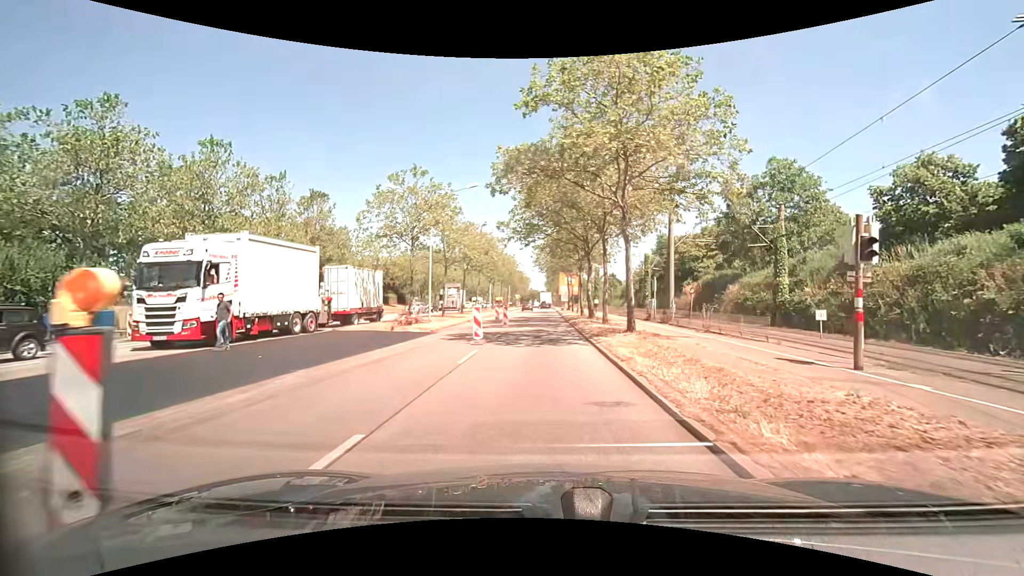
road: primary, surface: asphalt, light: Day
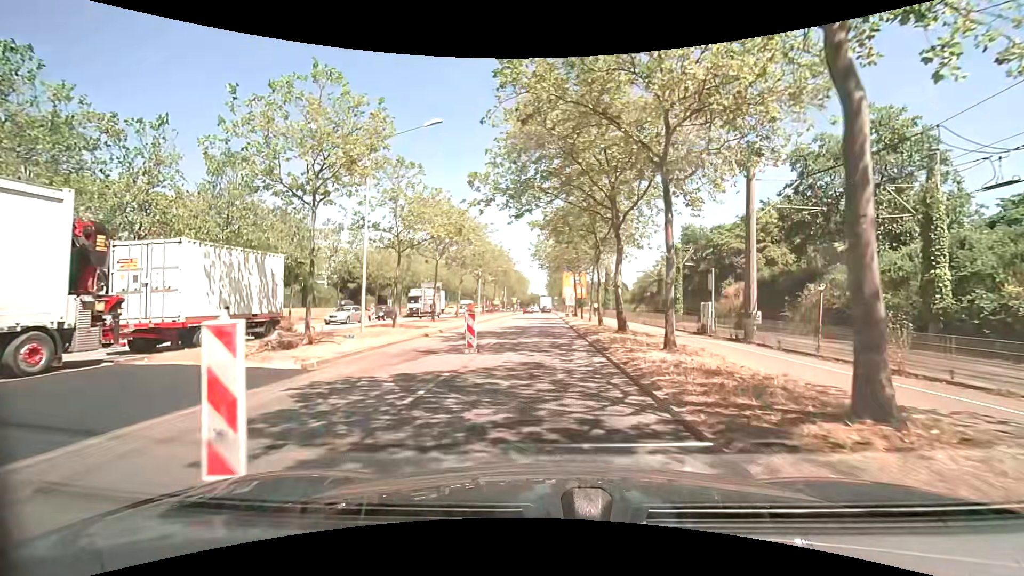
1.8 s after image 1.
(+0.1, +13.4) m; 0°
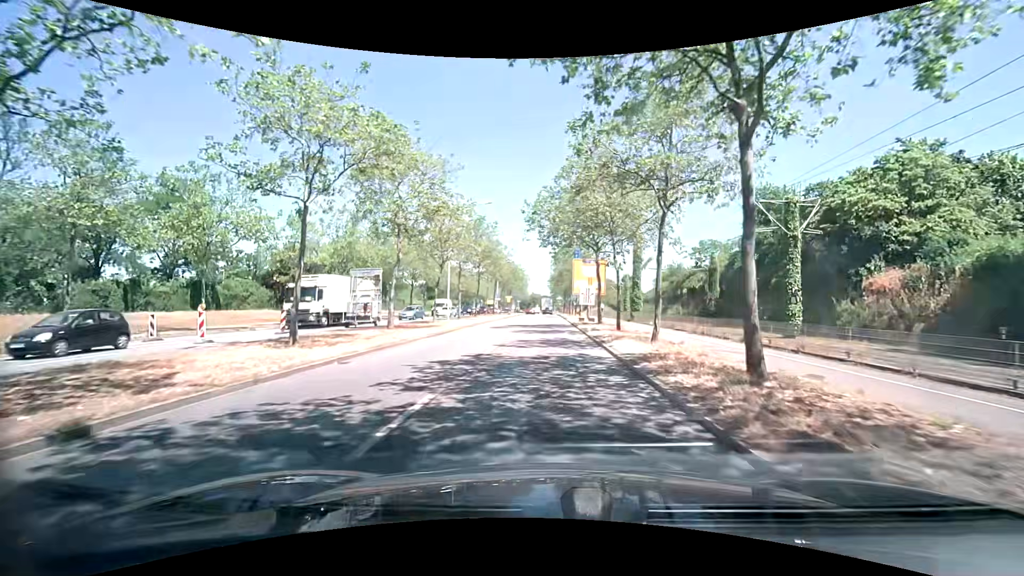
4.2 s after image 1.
(-0.2, +20.9) m; 0°
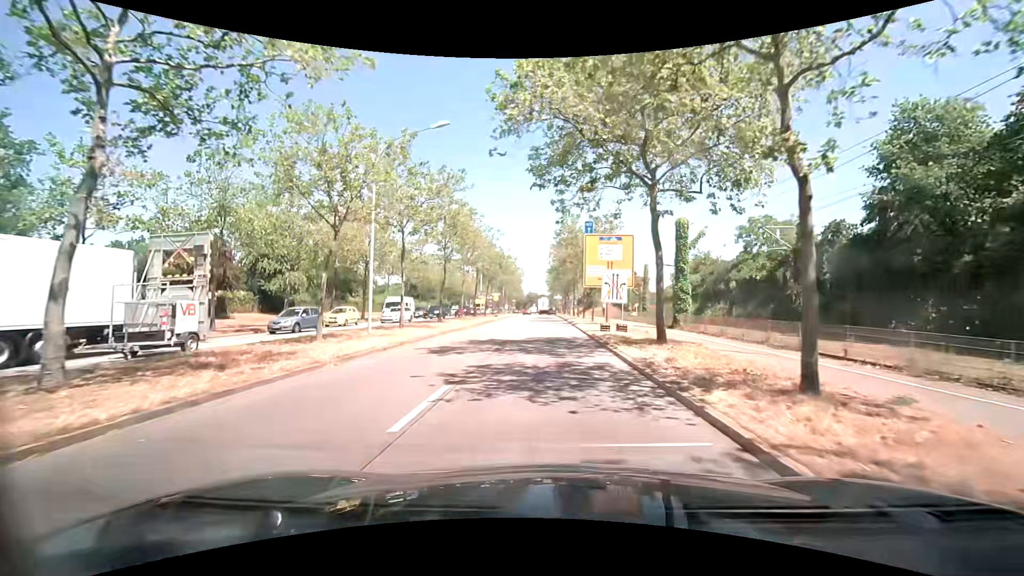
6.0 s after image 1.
(0.0, +17.4) m; 0°
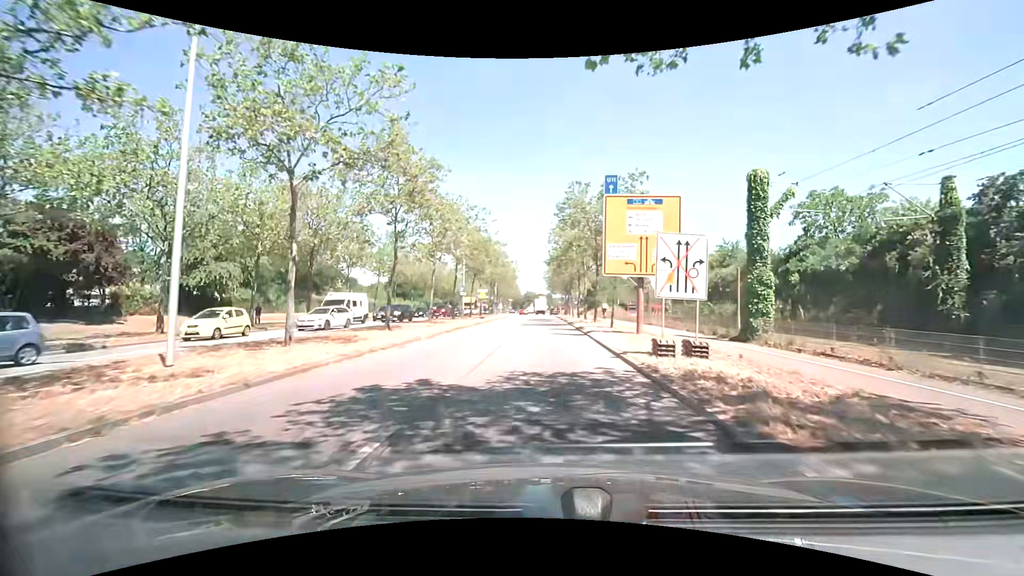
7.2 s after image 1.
(0.0, +12.0) m; -1°
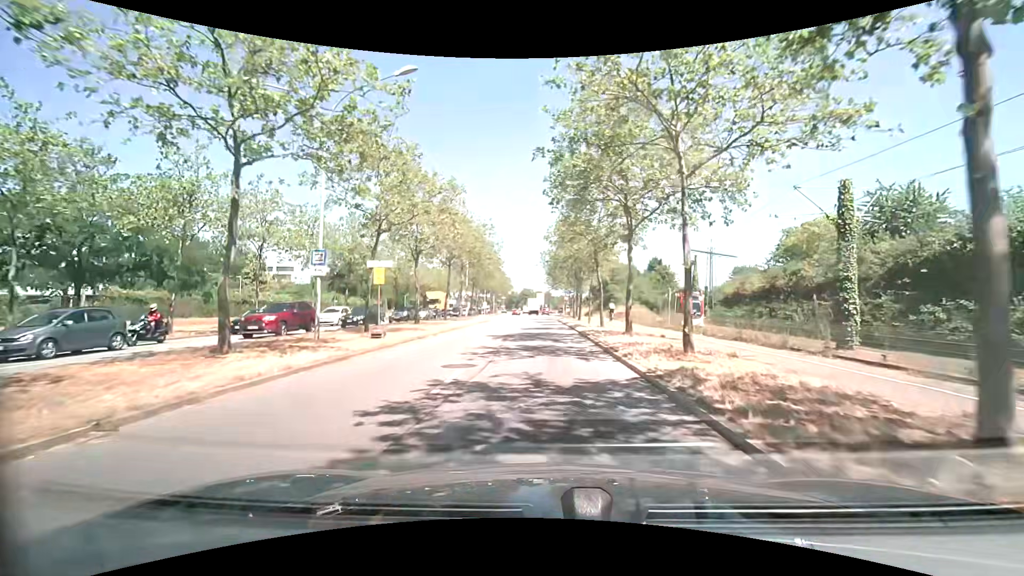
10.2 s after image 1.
(+0.4, +31.1) m; 0°
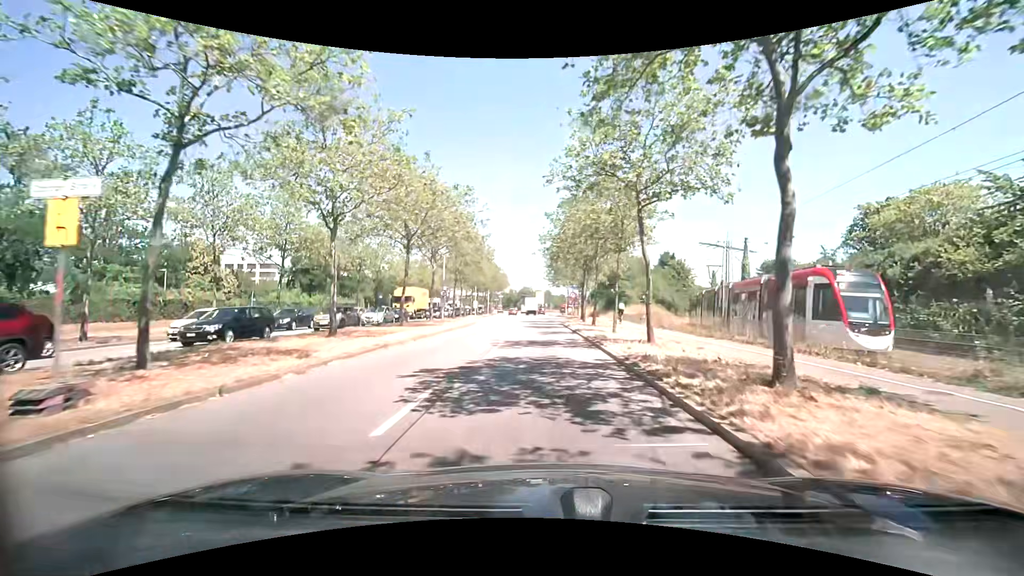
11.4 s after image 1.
(+0.1, +12.8) m; 0°
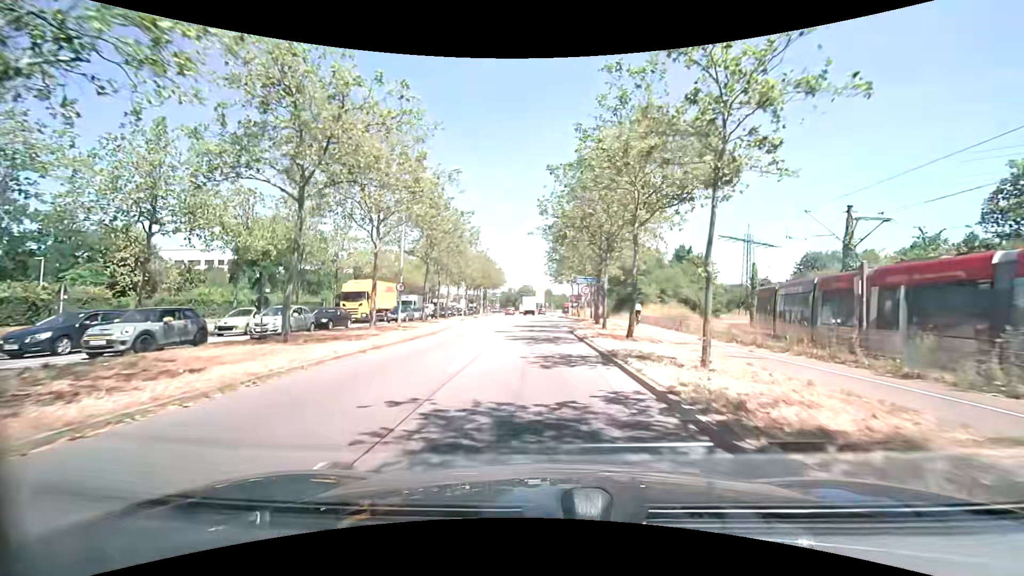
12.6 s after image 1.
(+0.1, +13.0) m; +1°
(0, +10) (0, +20) (0, +30) (-1, +40) (-1, +50) (-1, +60) (-2, +70) (-2, +80) (-3, +90) (-4, +100) m
